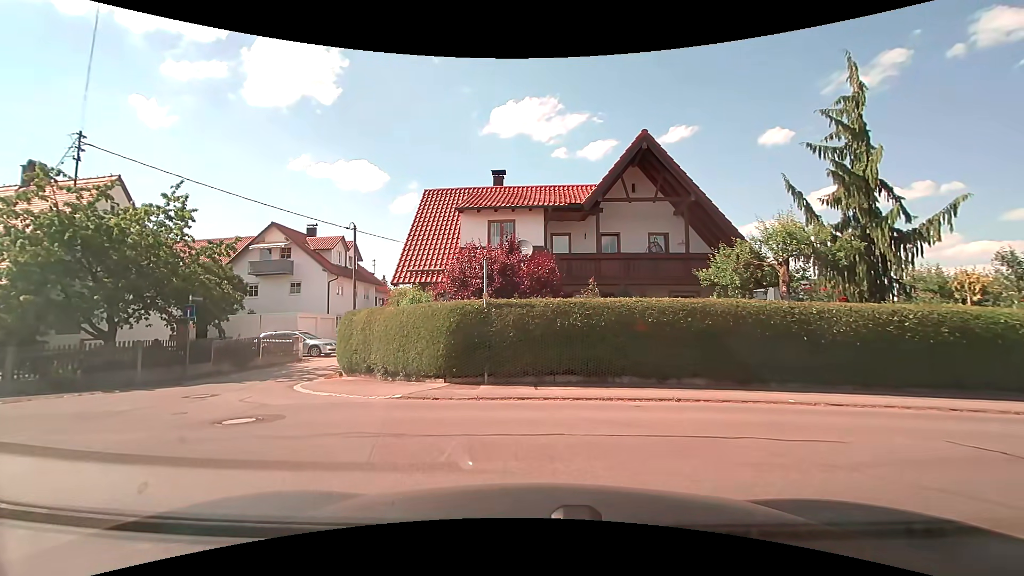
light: Day
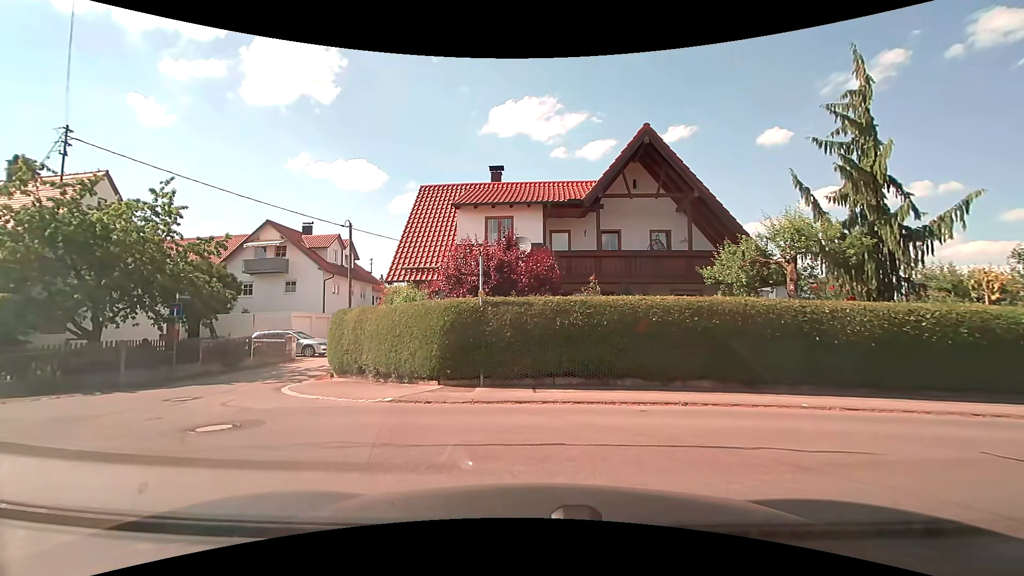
(0.0, +0.5) m; 0°
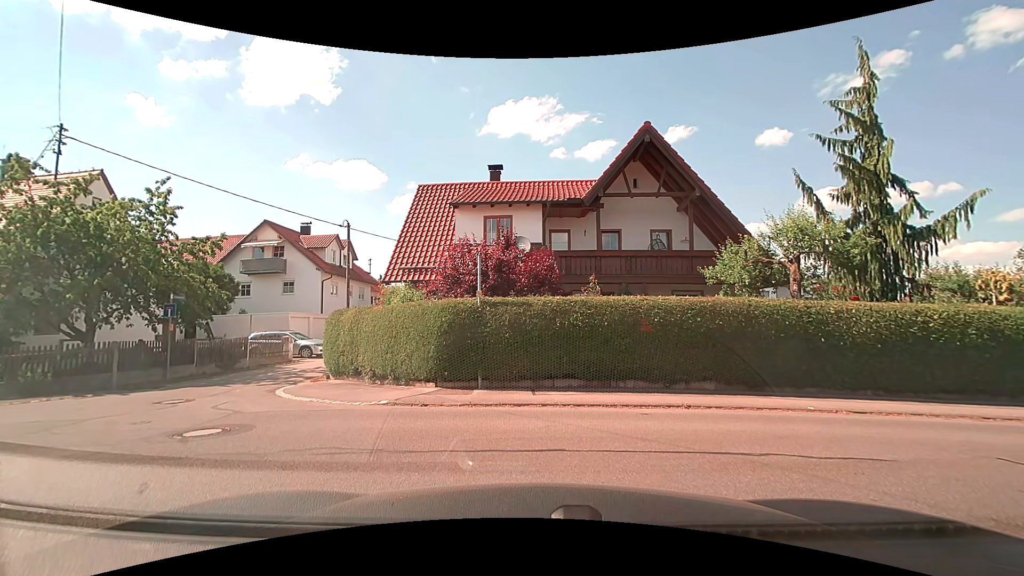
(0.0, +0.3) m; 0°
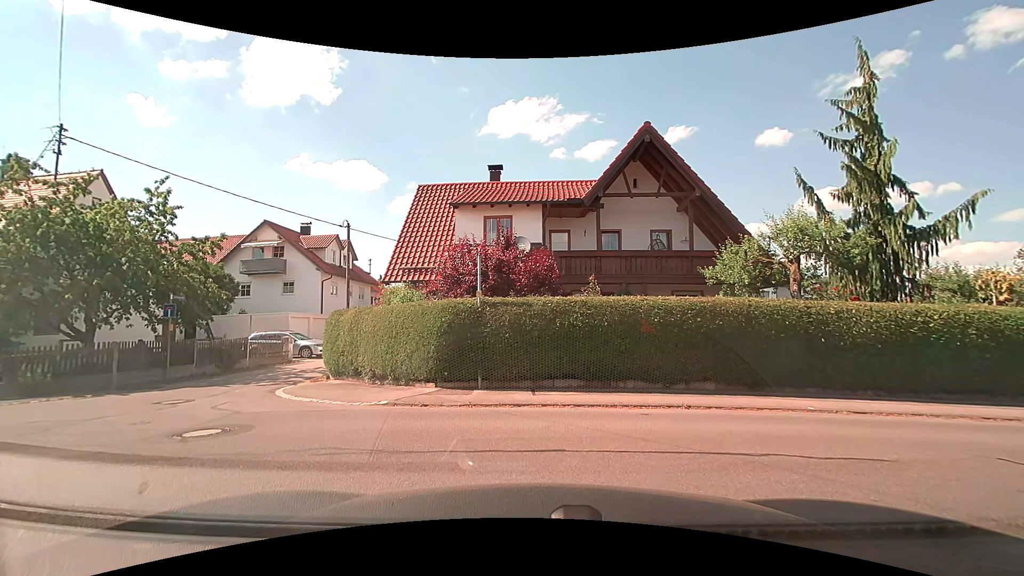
(0.0, 0.0) m; 0°
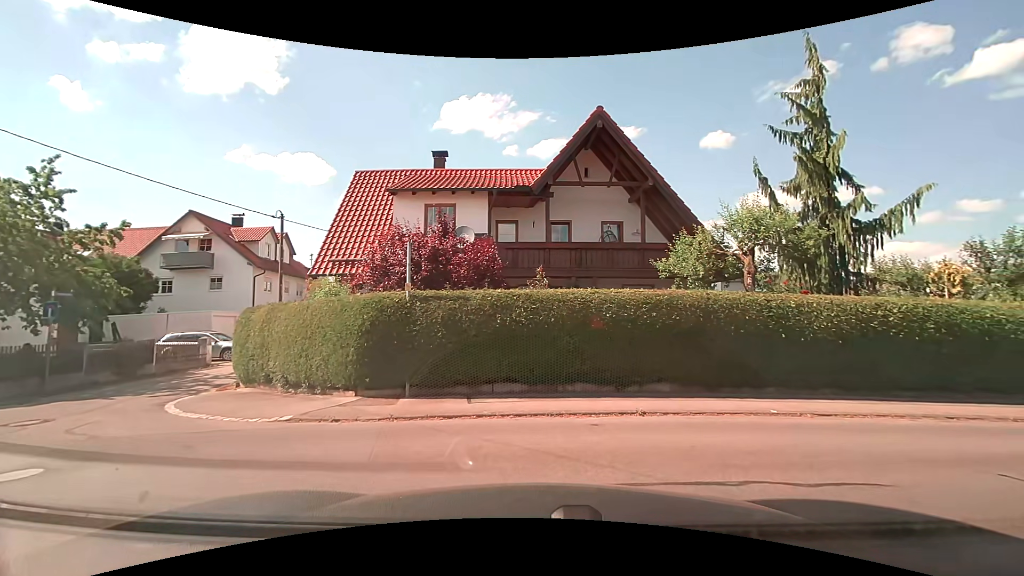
(0.0, +1.3) m; +7°
